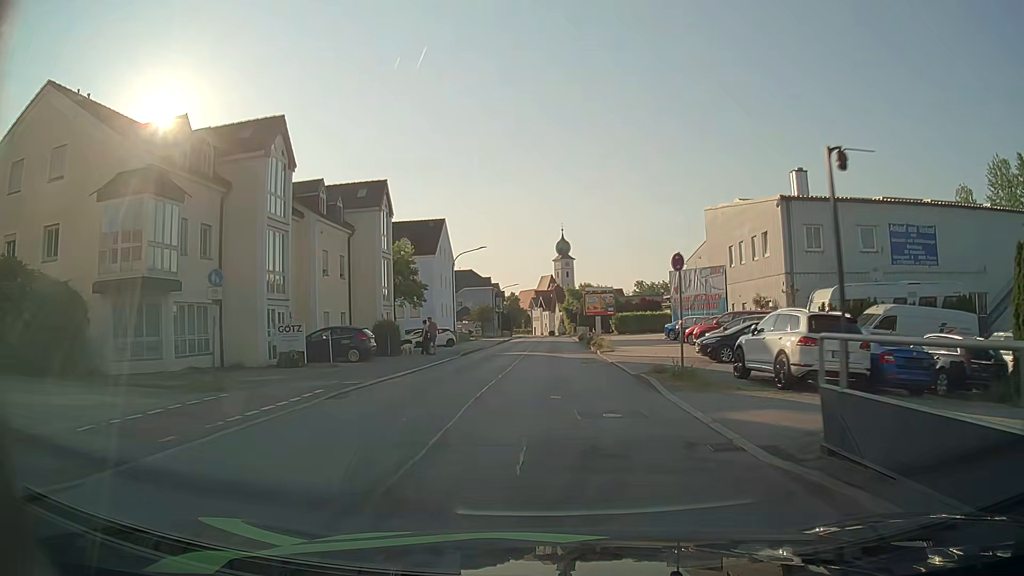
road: unclassified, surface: asphalt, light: Day
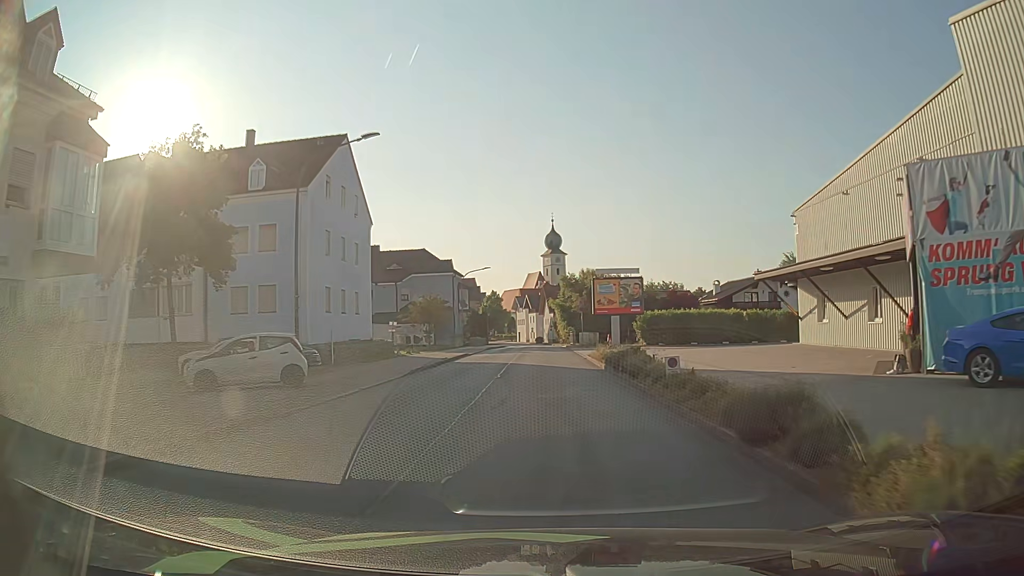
(+0.1, +32.2) m; +1°
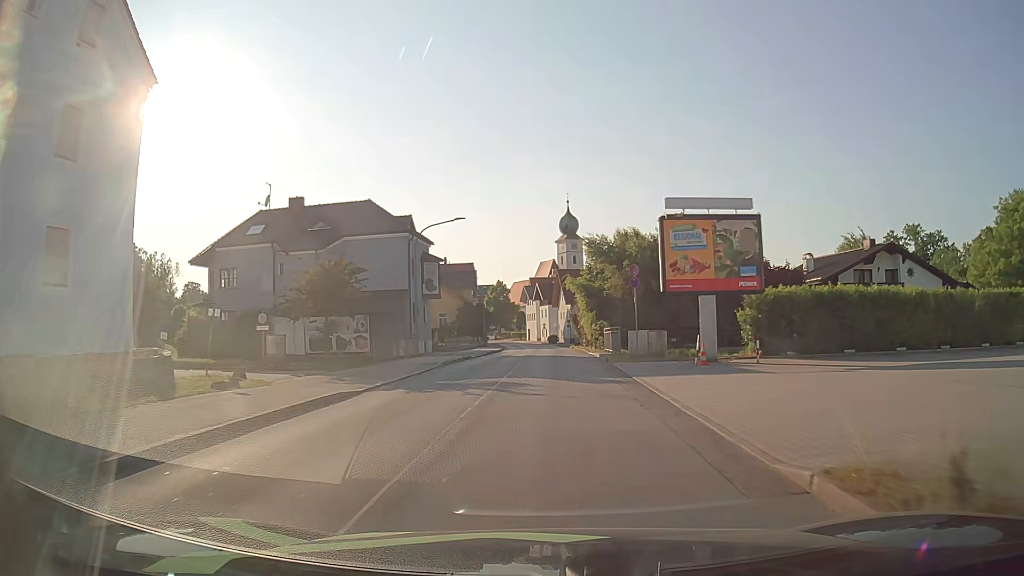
(-0.2, +27.1) m; -1°
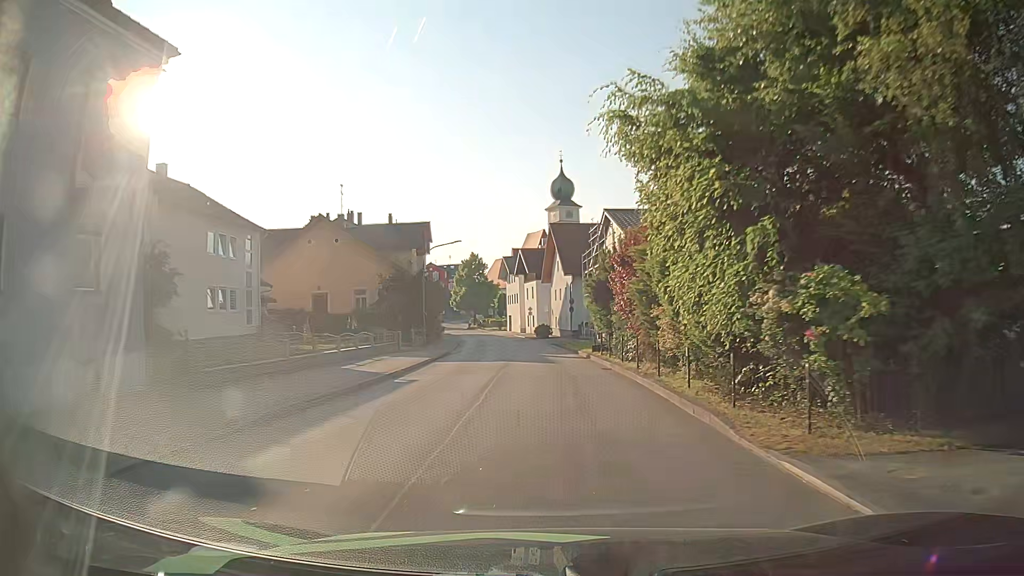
(+0.1, +34.9) m; +1°
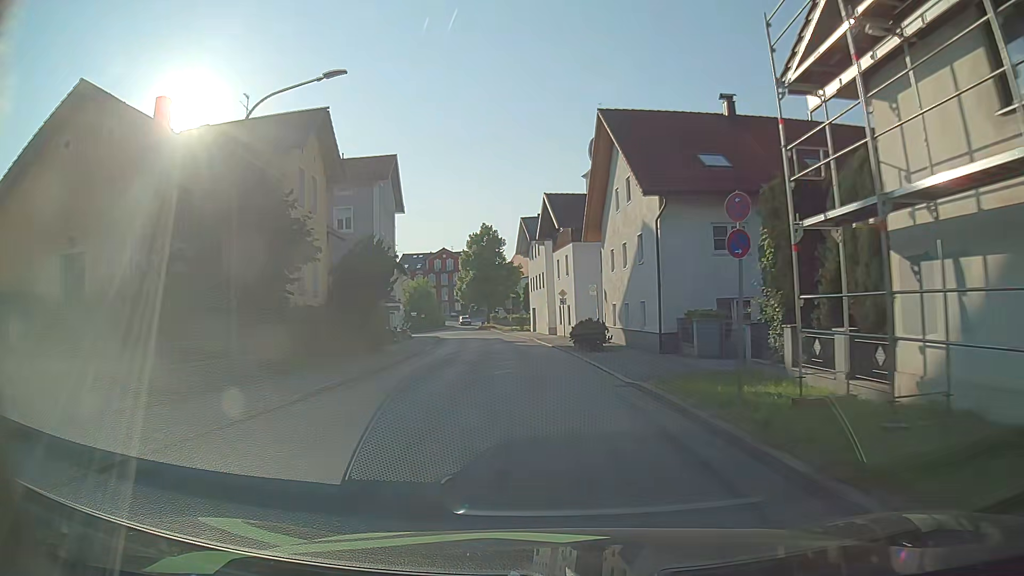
(-0.6, +32.9) m; -3°
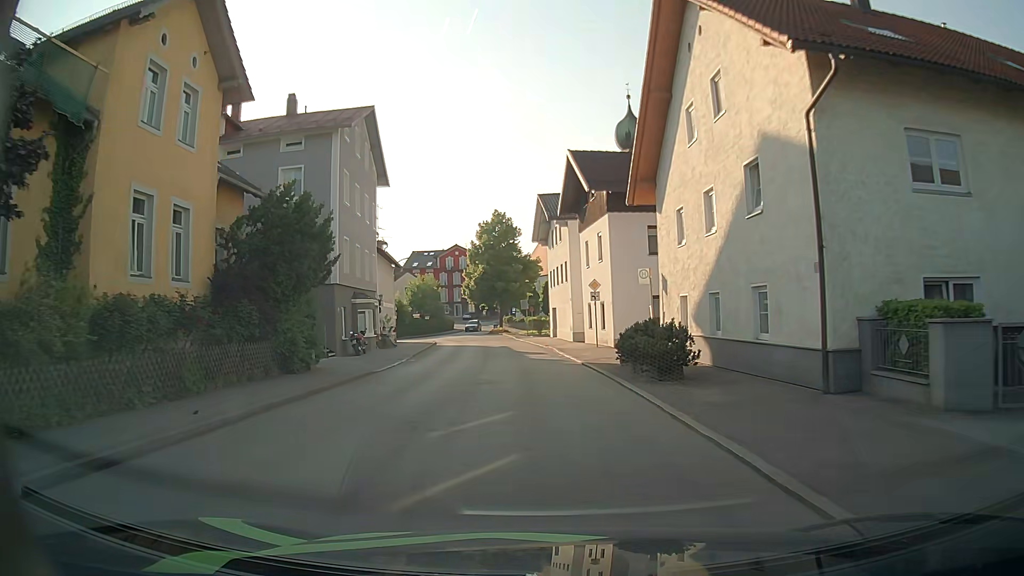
(-0.2, +12.5) m; -2°
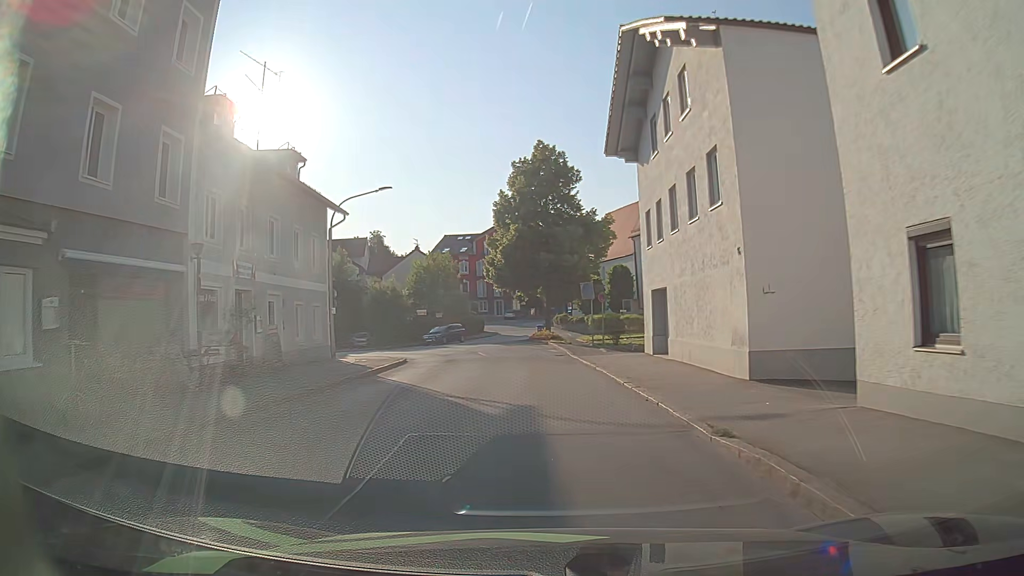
(-1.4, +28.6) m; -4°
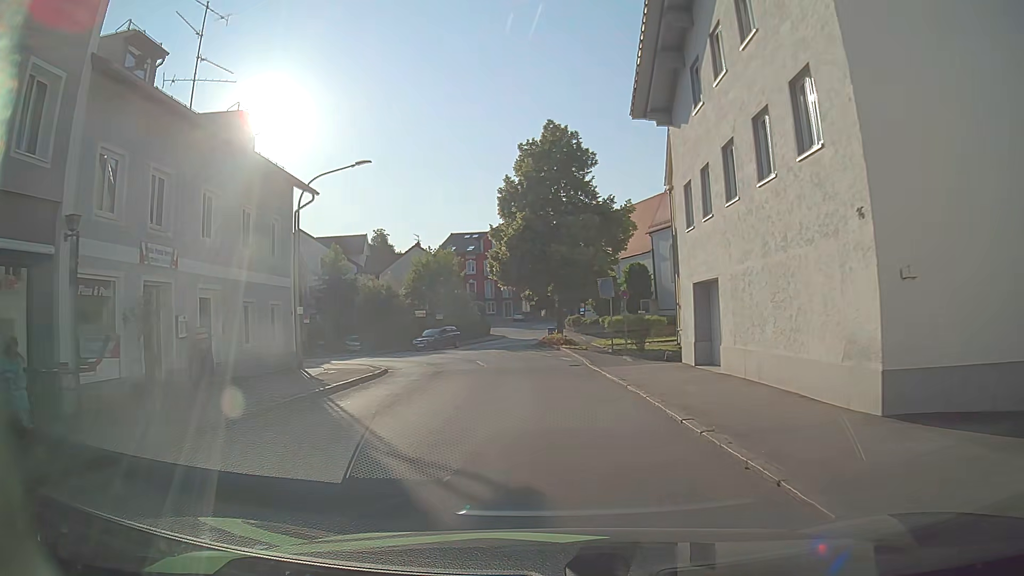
(-0.1, +5.3) m; -2°
(0, +10) (0, +20) (-2, +30) (-8, +38) (-17, +42) (-27, +43) (-37, +44) (-47, +45) (-57, +45) (-67, +46) m
